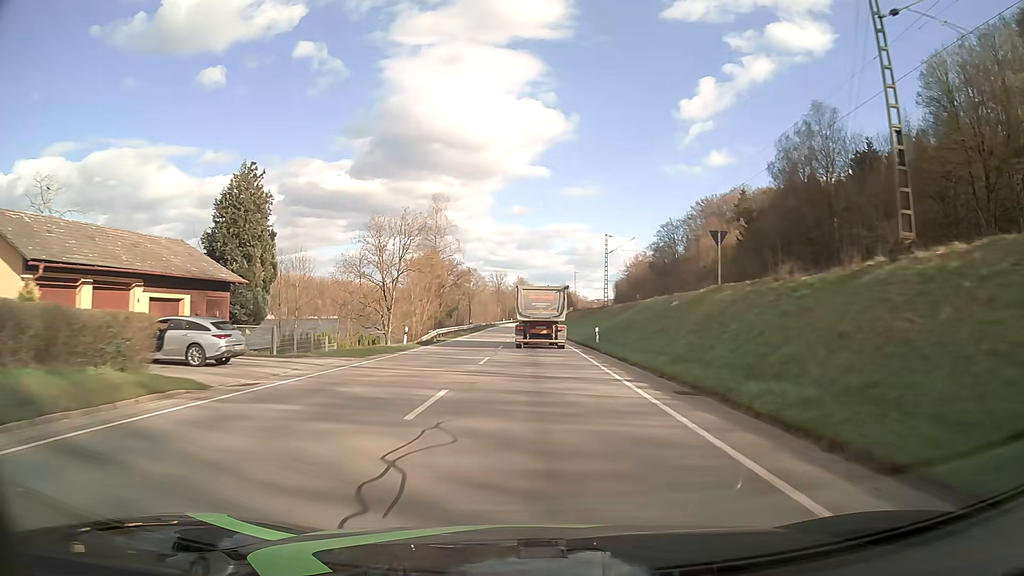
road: primary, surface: asphalt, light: Day
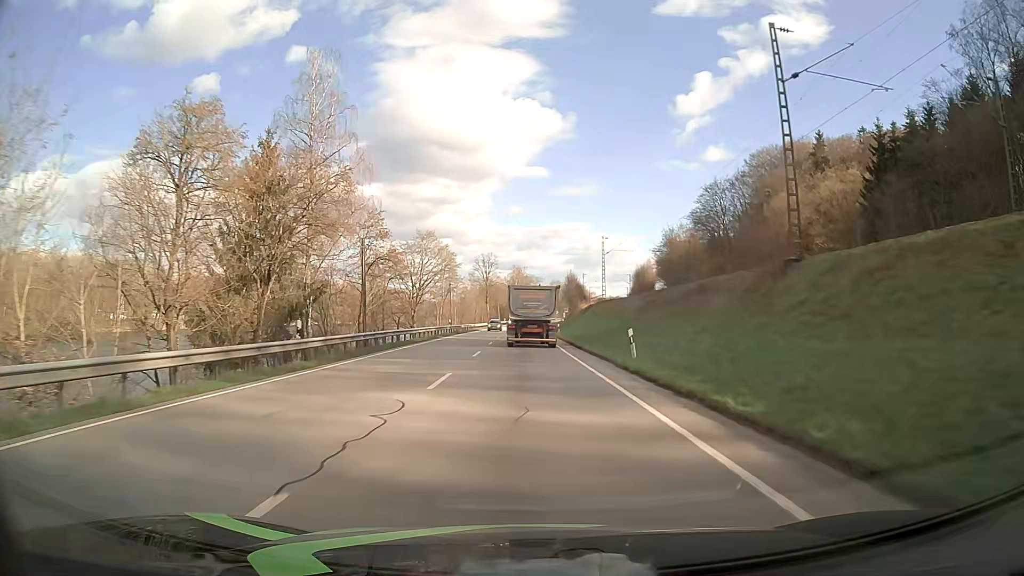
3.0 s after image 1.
(-0.1, +57.3) m; 0°
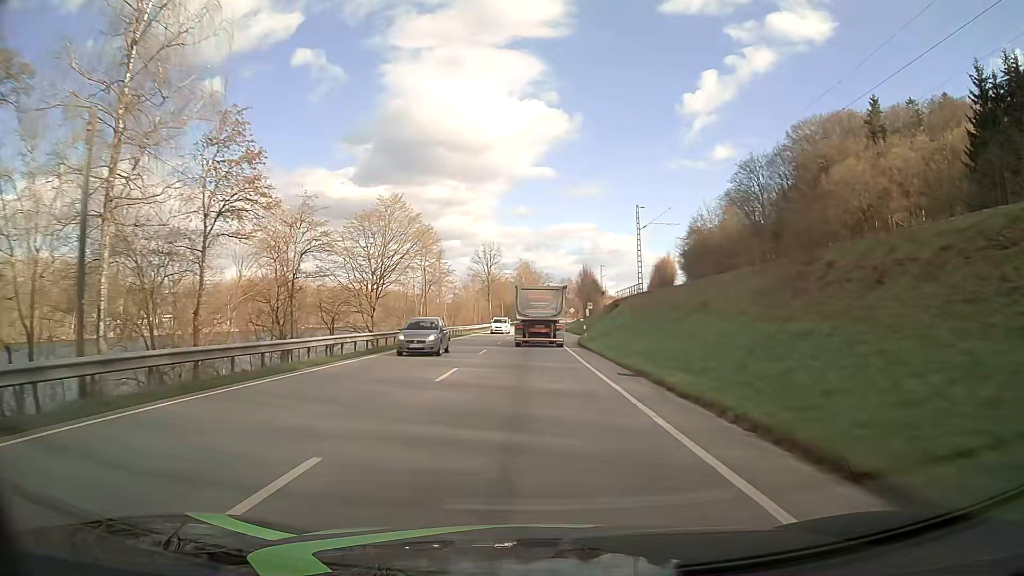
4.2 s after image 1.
(-0.2, +23.1) m; -1°
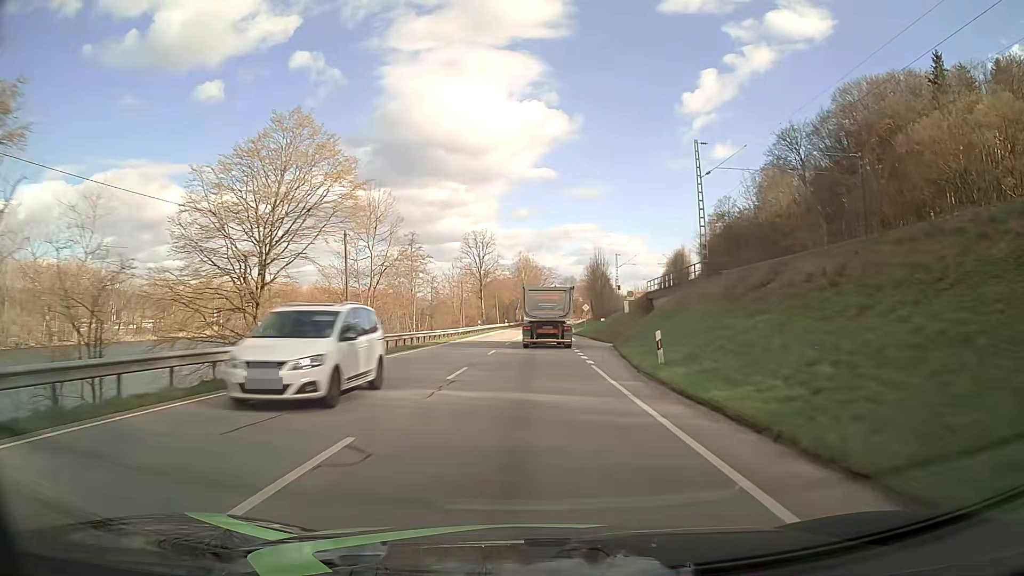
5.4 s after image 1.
(-0.1, +23.4) m; 0°
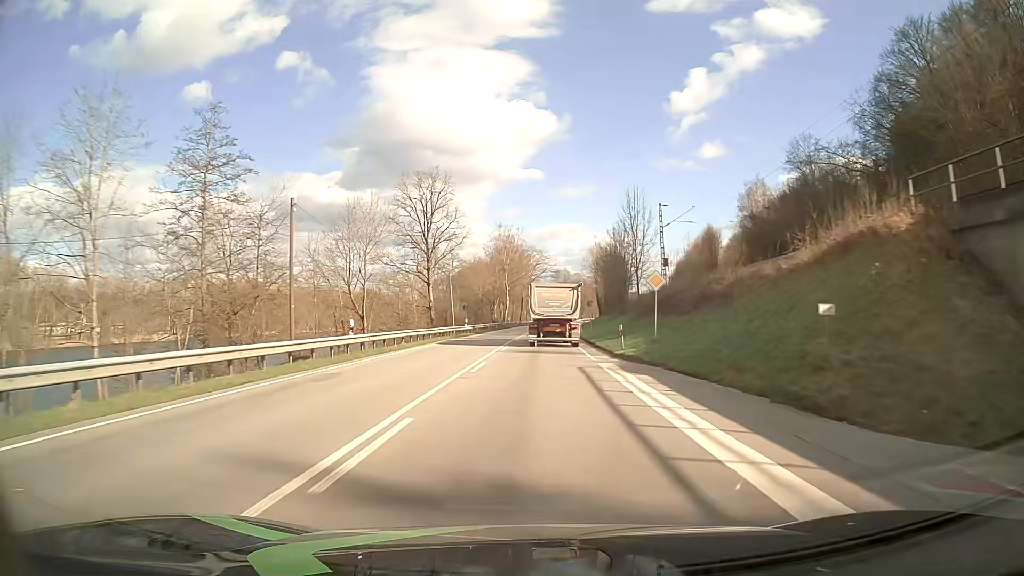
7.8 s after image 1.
(+0.5, +47.7) m; +1°
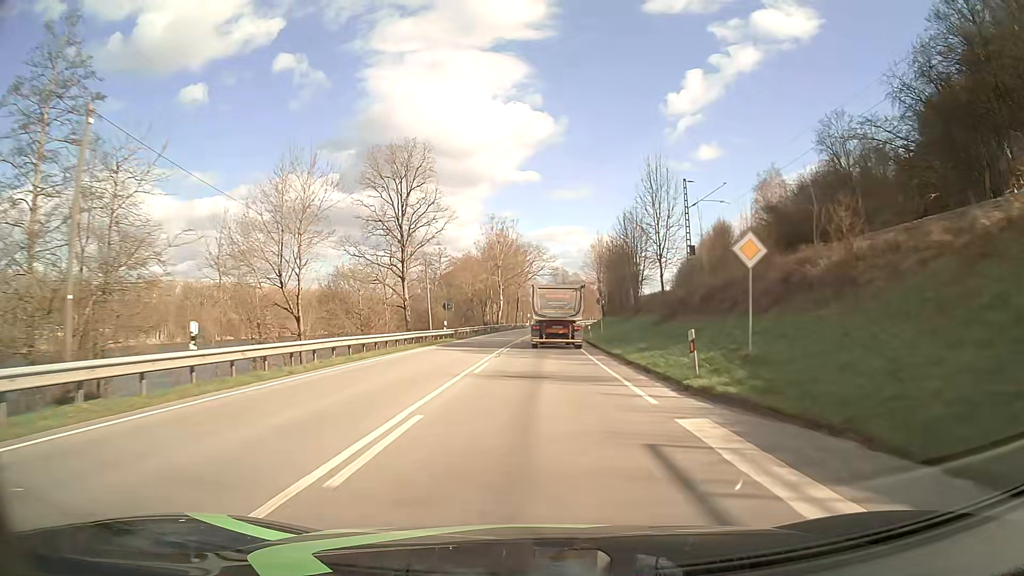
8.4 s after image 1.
(0.0, +12.1) m; 0°
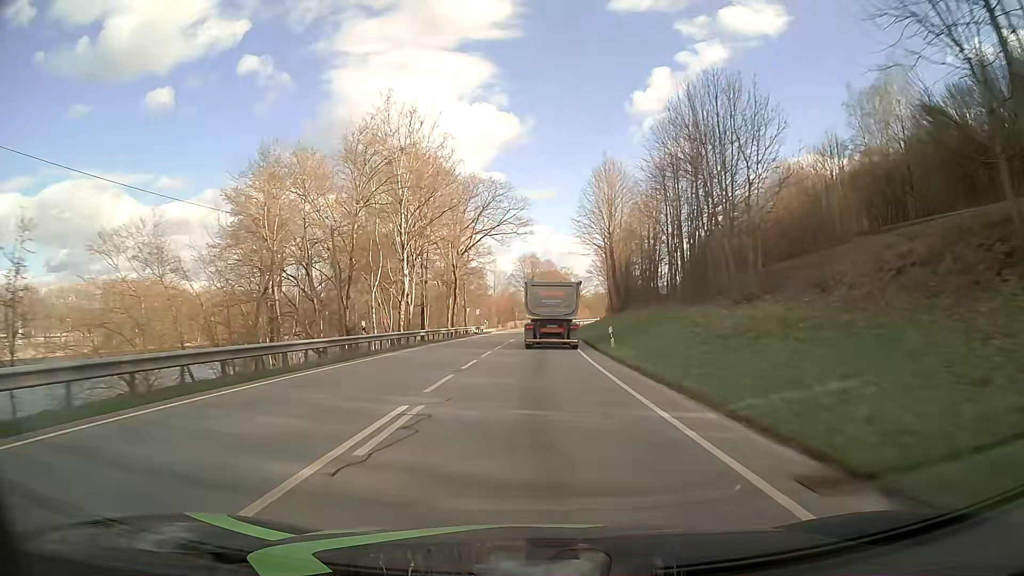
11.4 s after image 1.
(+1.4, +60.2) m; +3°
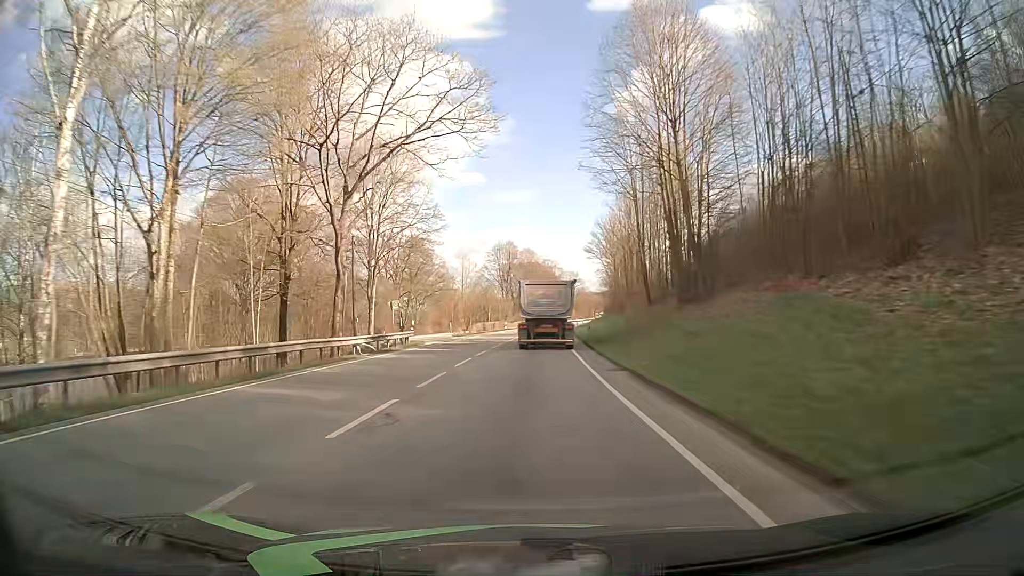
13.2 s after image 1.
(+0.4, +35.7) m; +1°
(0, +10) (0, +20) (0, +30) (+1, +40) (+1, +50) (+1, +60) (+2, +70) (+2, +80) (+3, +90) (+4, +100) m
